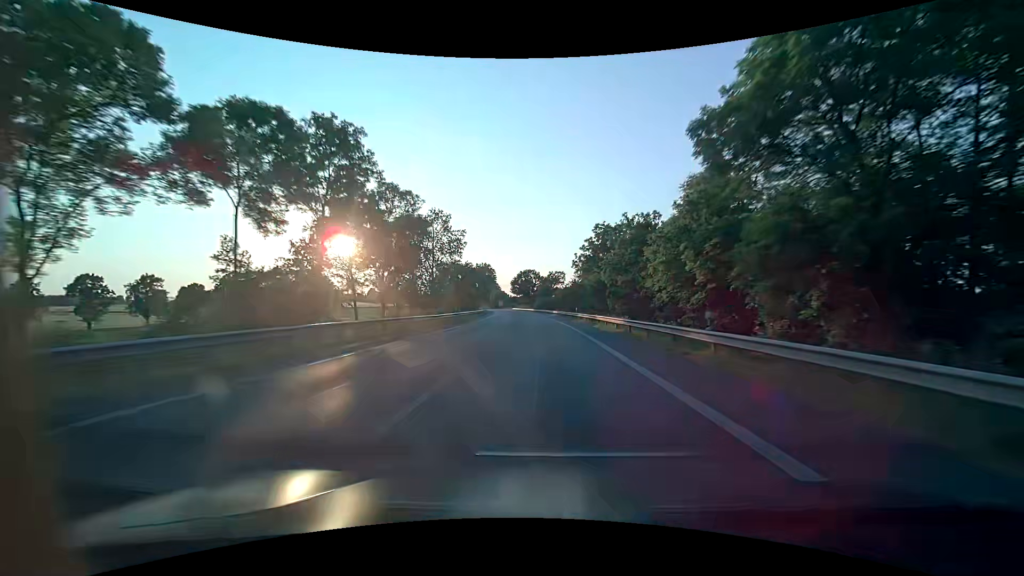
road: primary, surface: asphalt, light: Day
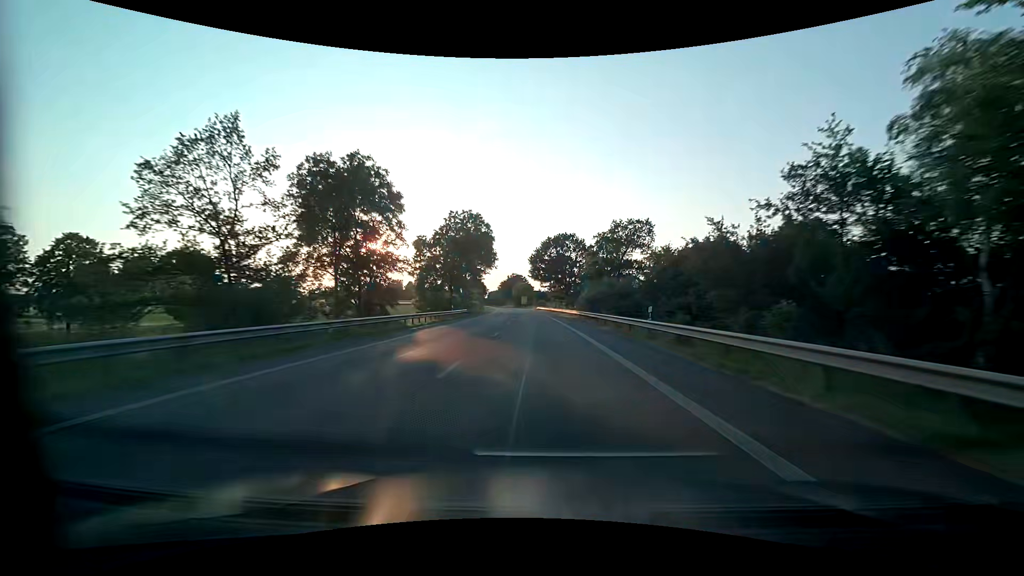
(-2.7, +81.4) m; -4°
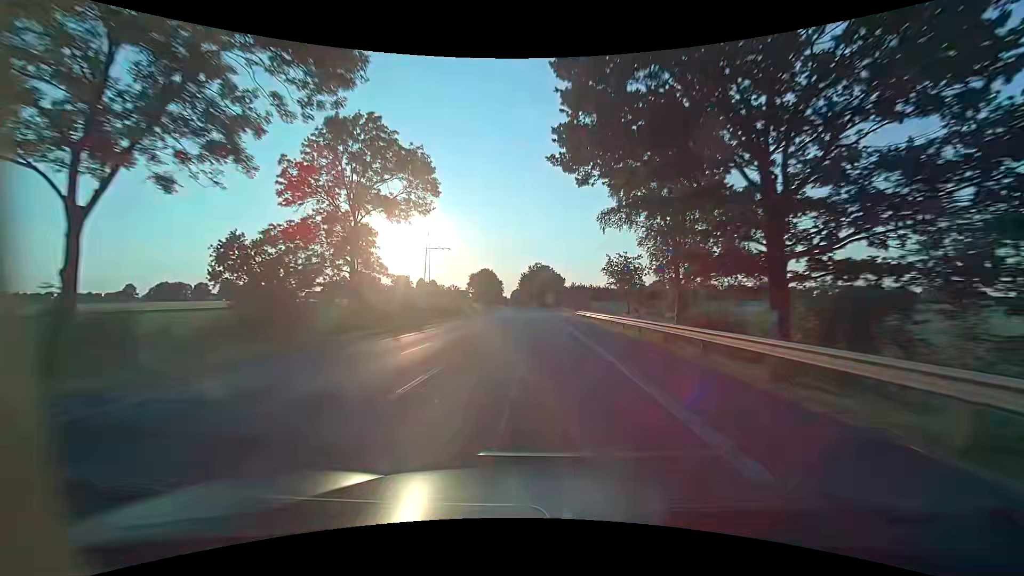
(-2.3, +74.1) m; -3°
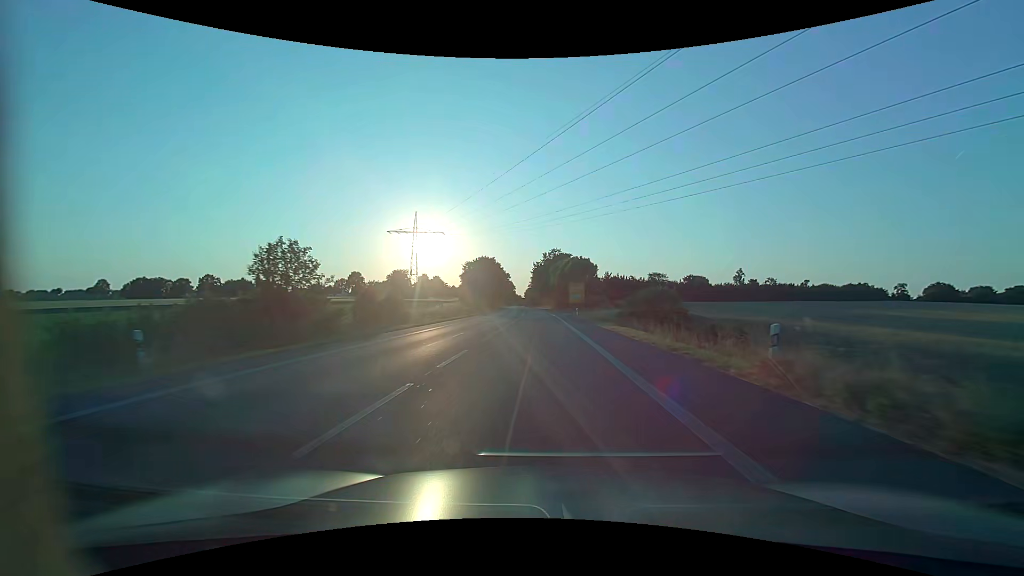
(-1.0, +51.4) m; -2°
